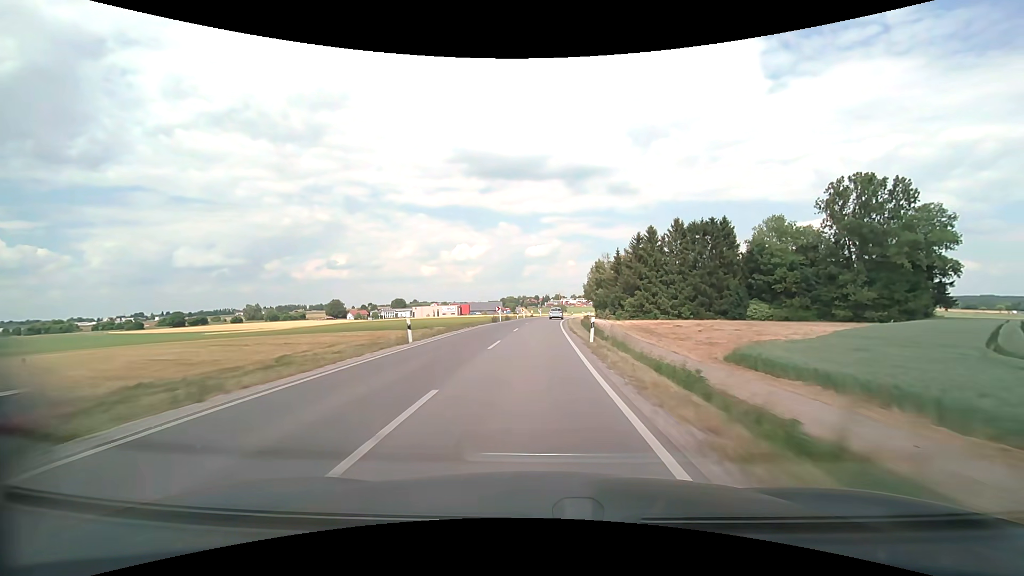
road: secondary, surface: asphalt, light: Day
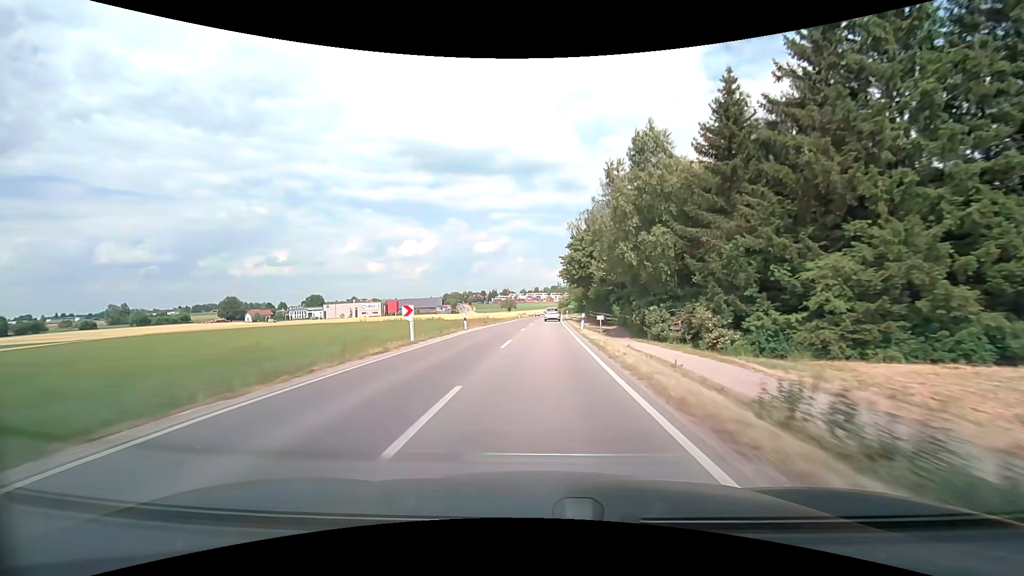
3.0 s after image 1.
(+3.6, +83.3) m; +6°
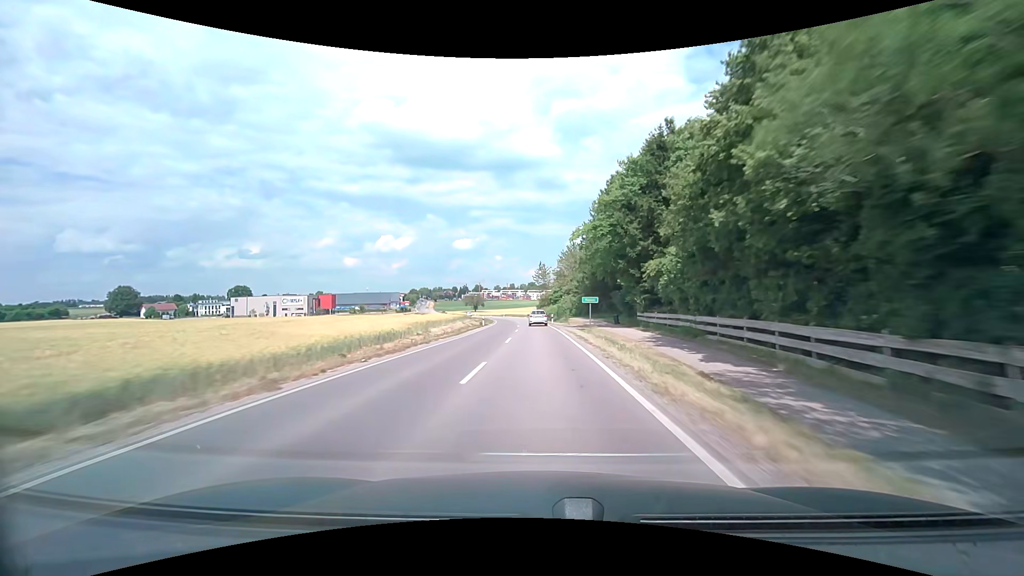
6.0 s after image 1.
(+2.1, +79.3) m; +2°
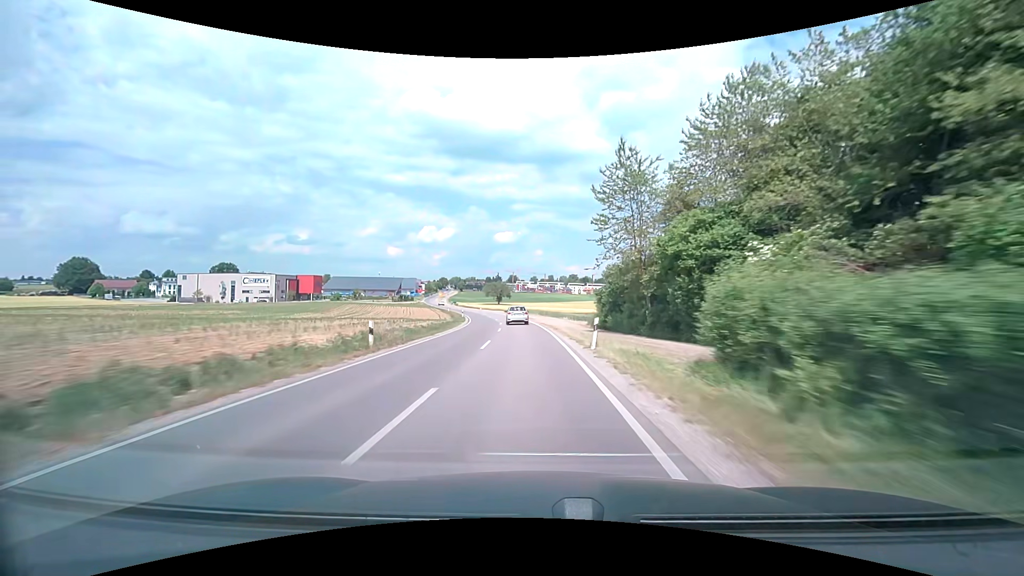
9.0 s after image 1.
(-1.4, +76.9) m; -4°
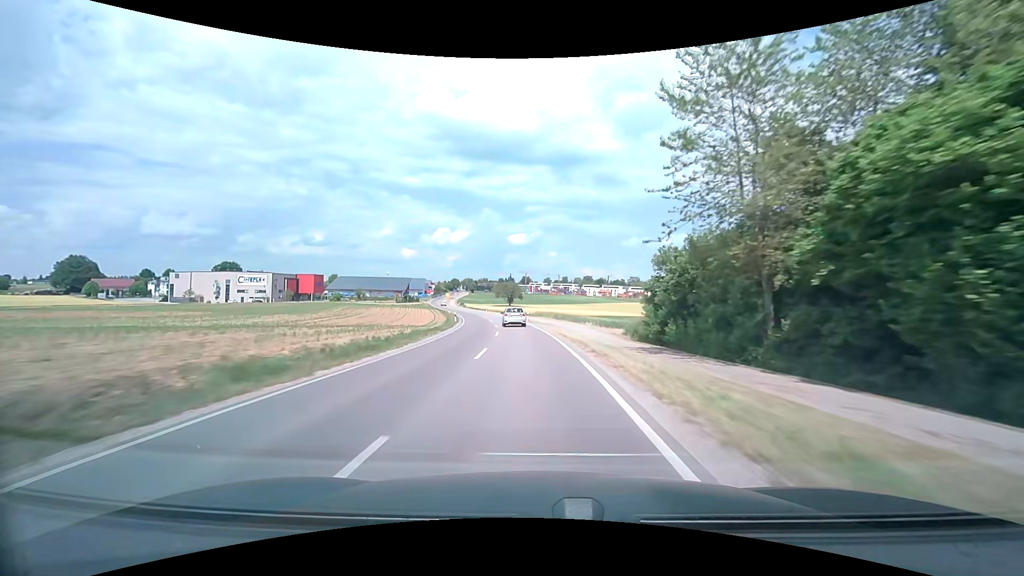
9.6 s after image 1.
(-0.2, +15.1) m; -2°
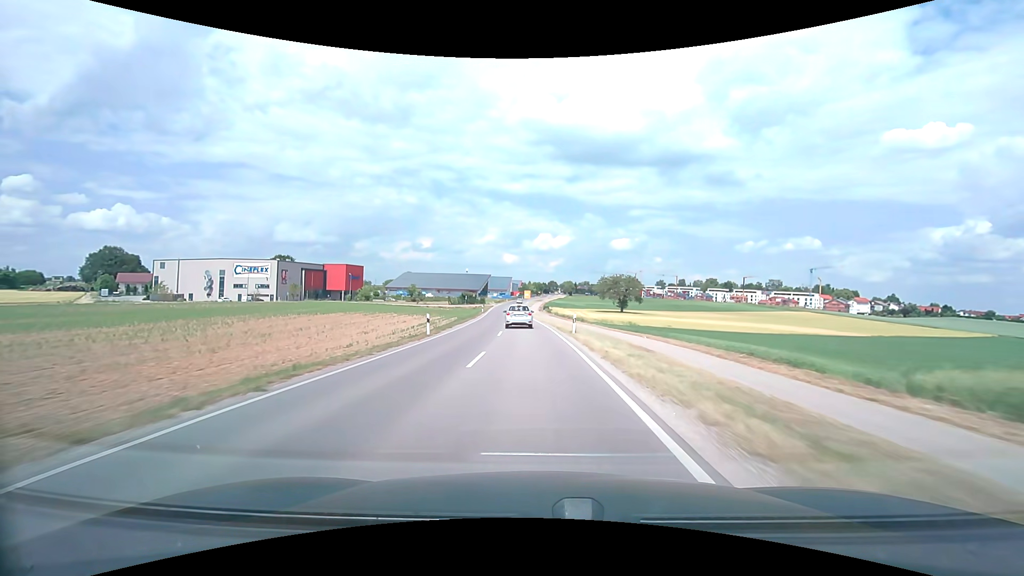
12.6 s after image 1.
(-6.5, +74.1) m; -11°
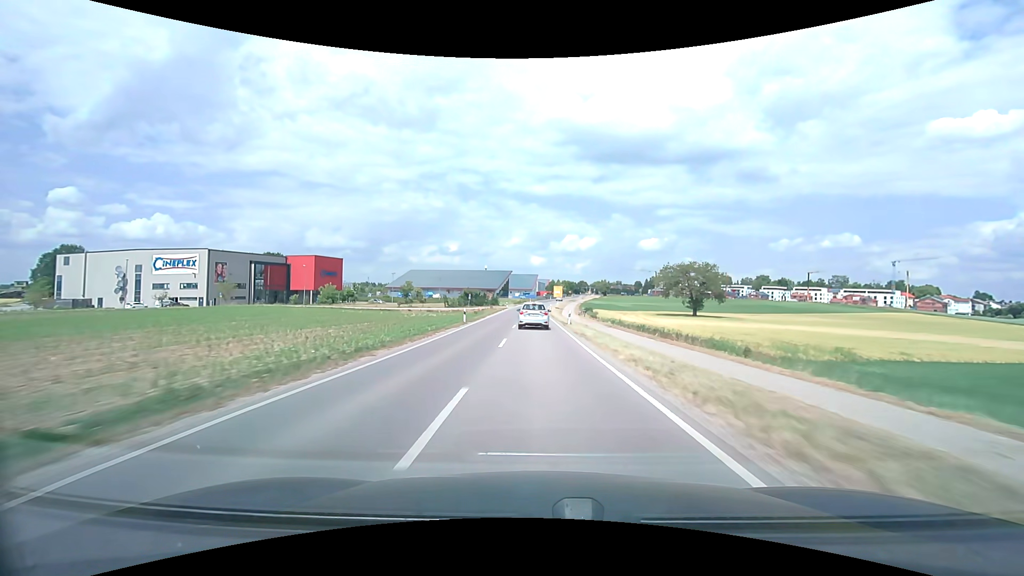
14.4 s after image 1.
(-1.7, +43.0) m; -3°
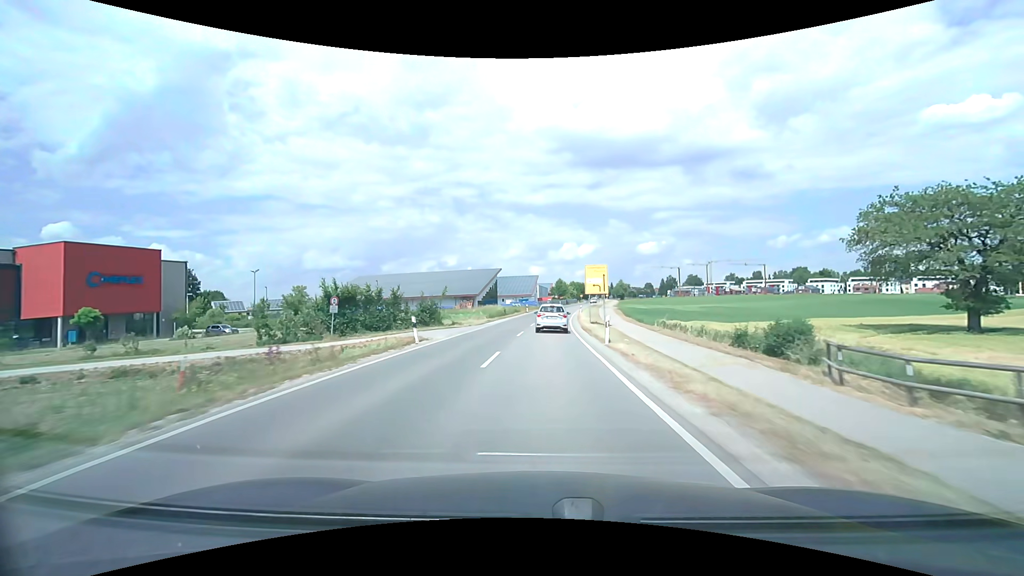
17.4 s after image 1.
(-0.6, +65.1) m; 0°
(0, +10) (0, +20) (0, +30) (+1, +40) (+1, +50) (+2, +60) (+3, +70) (+5, +80) (+6, +90) (+7, +100) m
